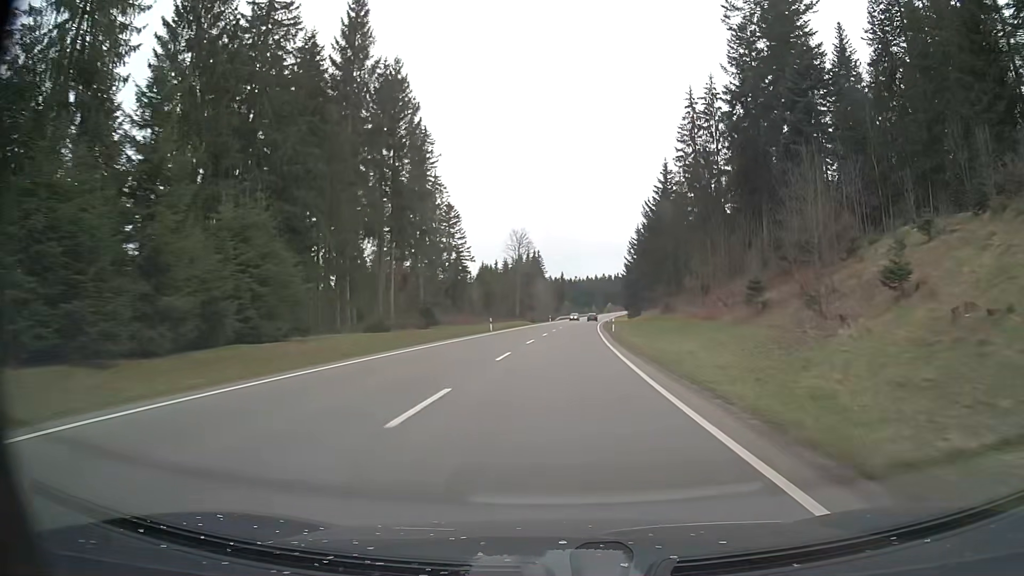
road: primary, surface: asphalt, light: Day
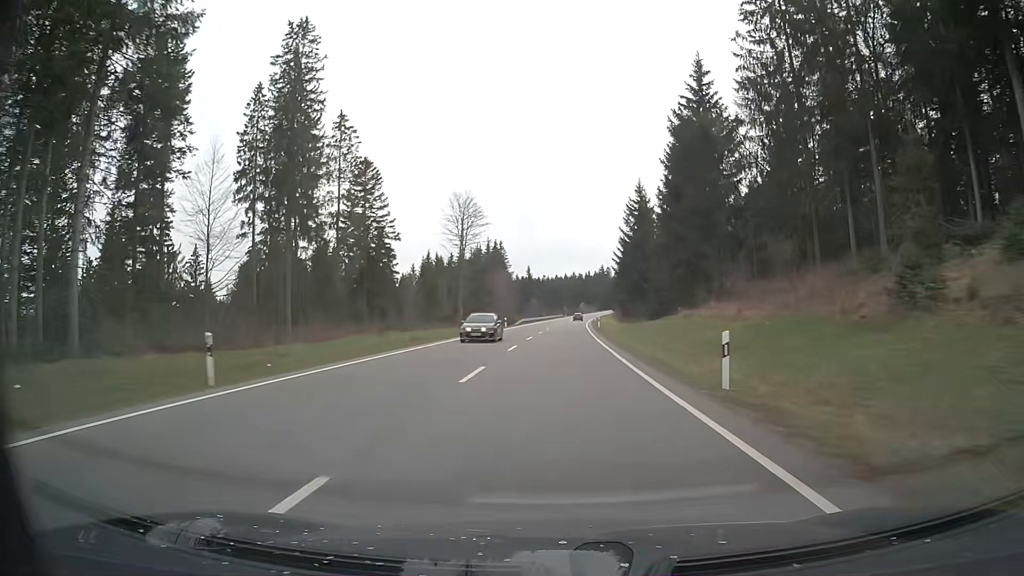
(+1.4, +42.6) m; +3°
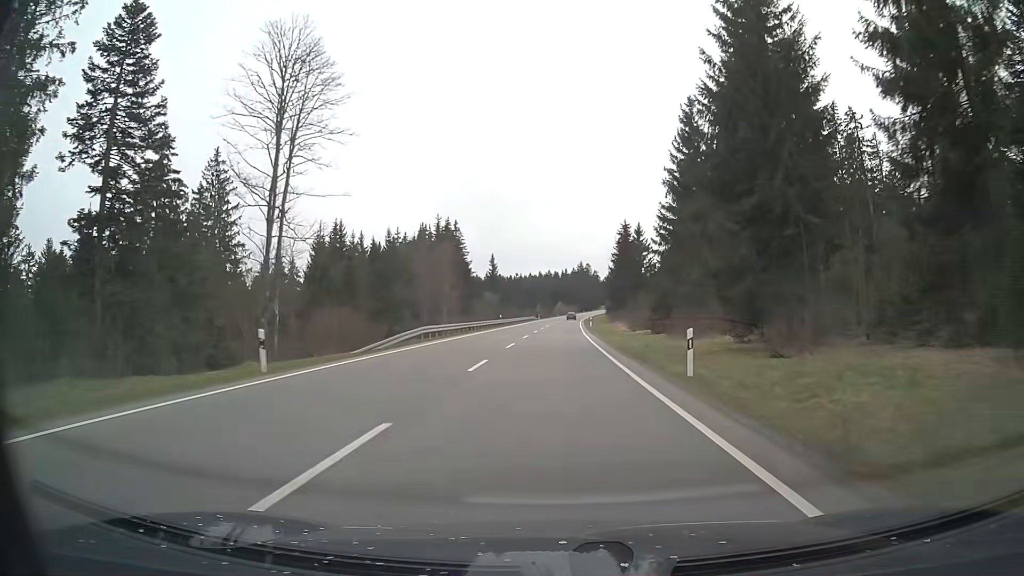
(+1.7, +57.0) m; +2°
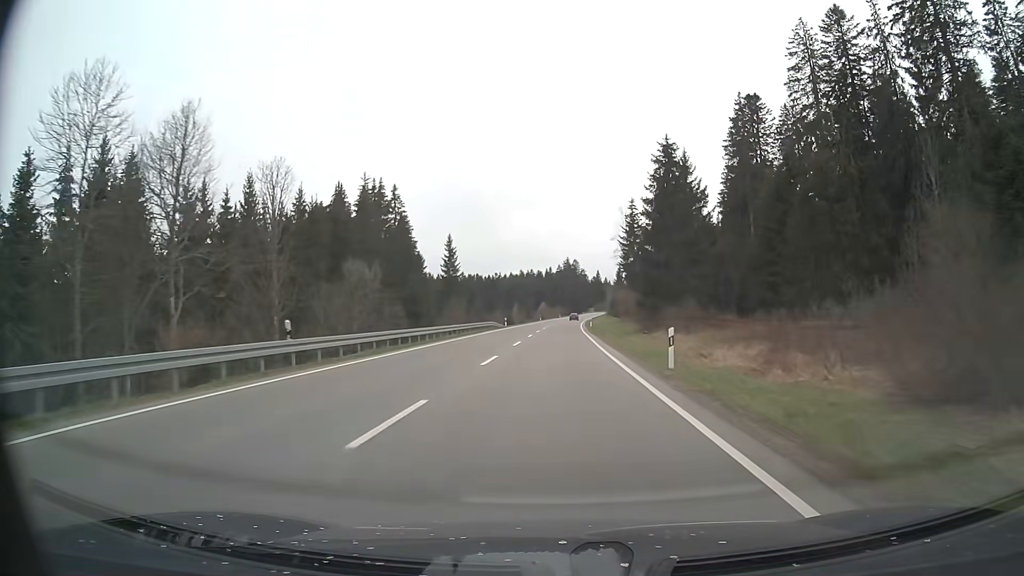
(+0.9, +57.6) m; +2°
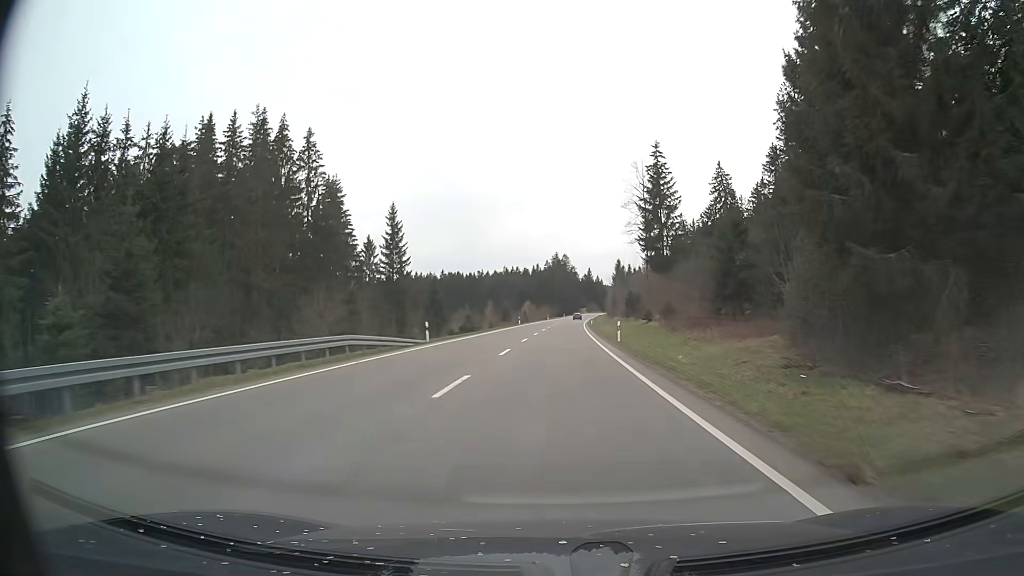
(+0.4, +43.5) m; +1°
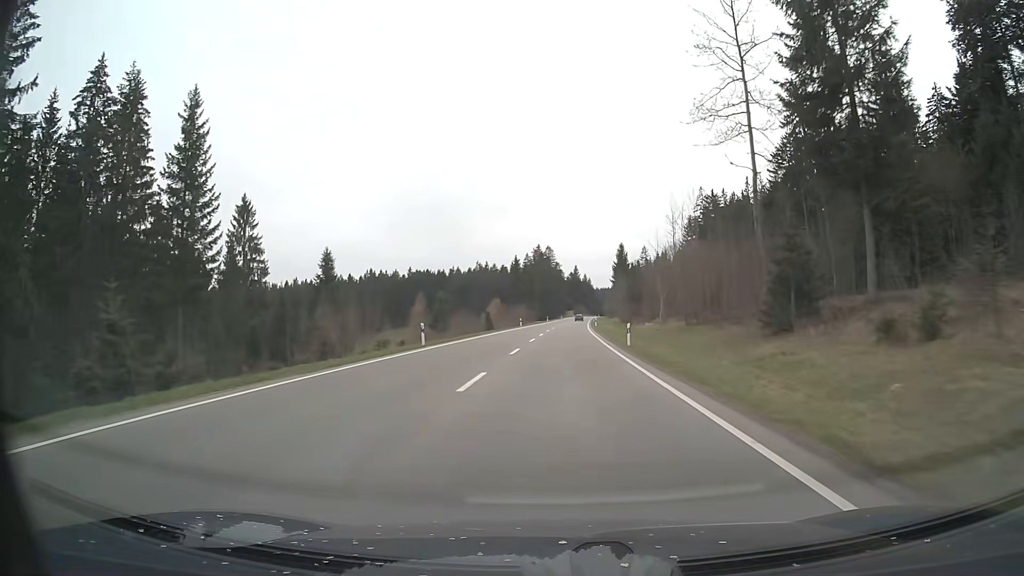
(+0.7, +59.1) m; +1°
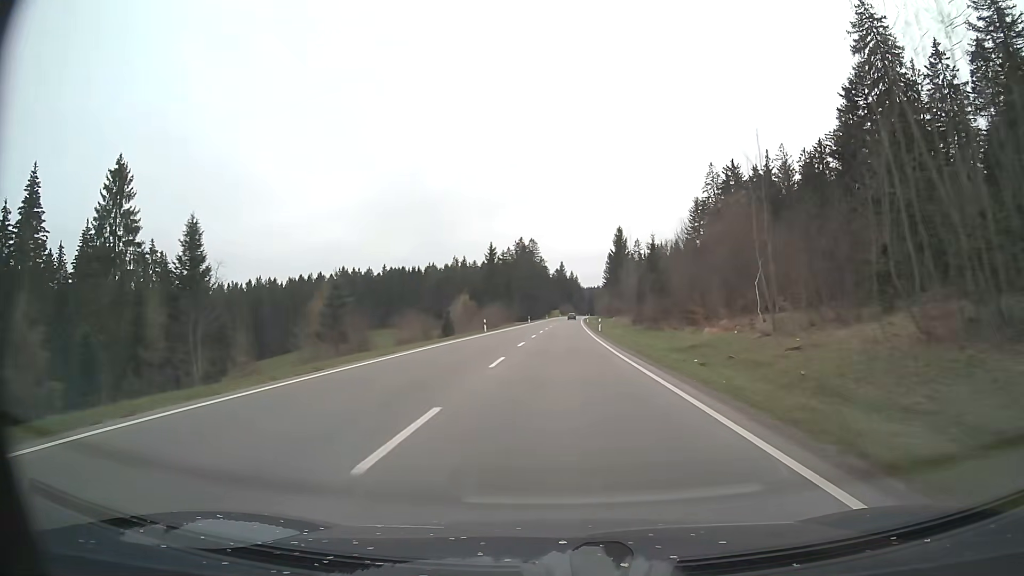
(+0.3, +30.1) m; +2°
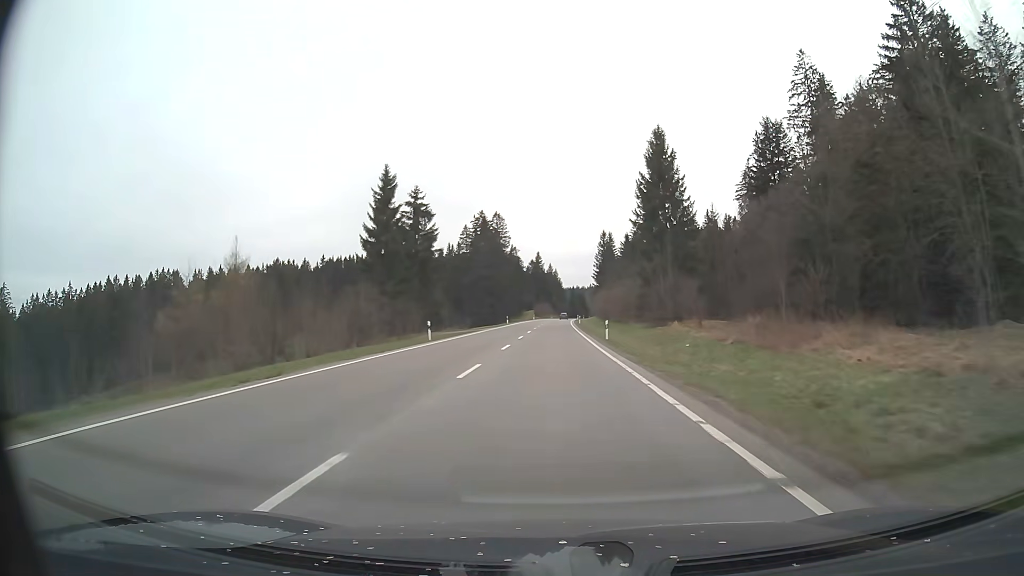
(+1.1, +75.2) m; +2°
(0, +10) (0, +20) (0, +30) (0, +40) (0, +50) (0, +60) (0, +70) (0, +80) (+1, +90) (+1, +100) m
